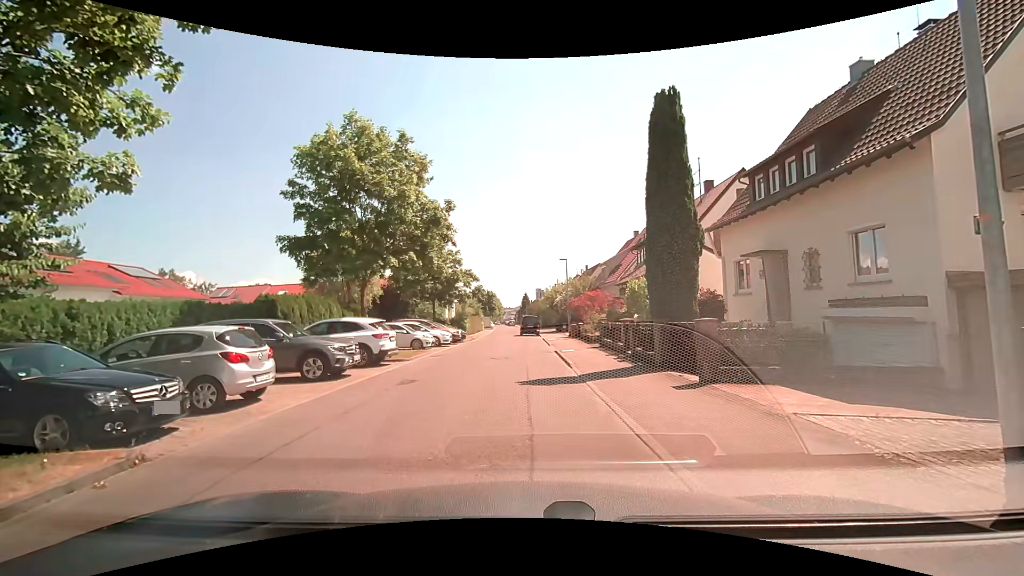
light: Day
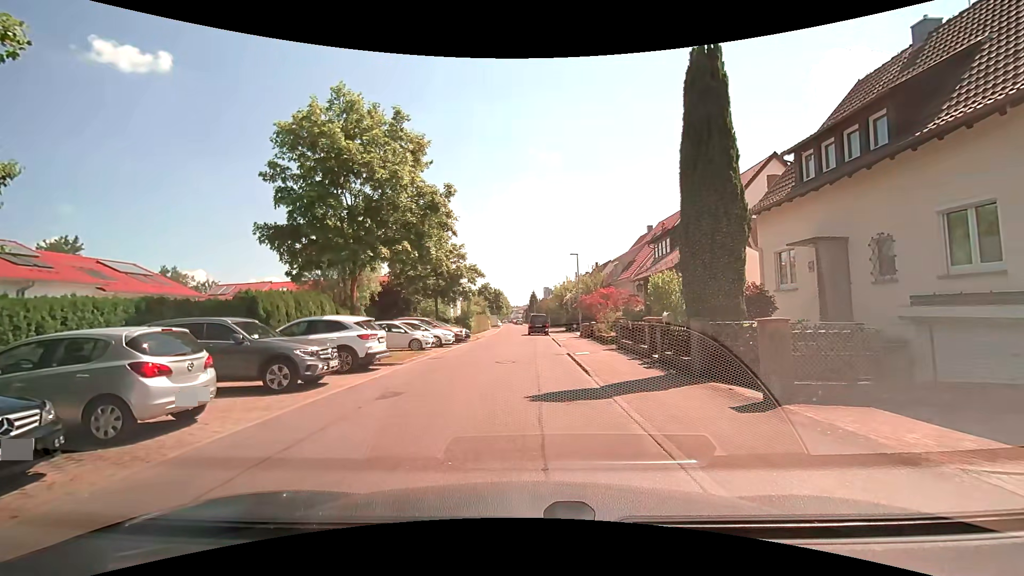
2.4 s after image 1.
(0.0, +2.3) m; 0°
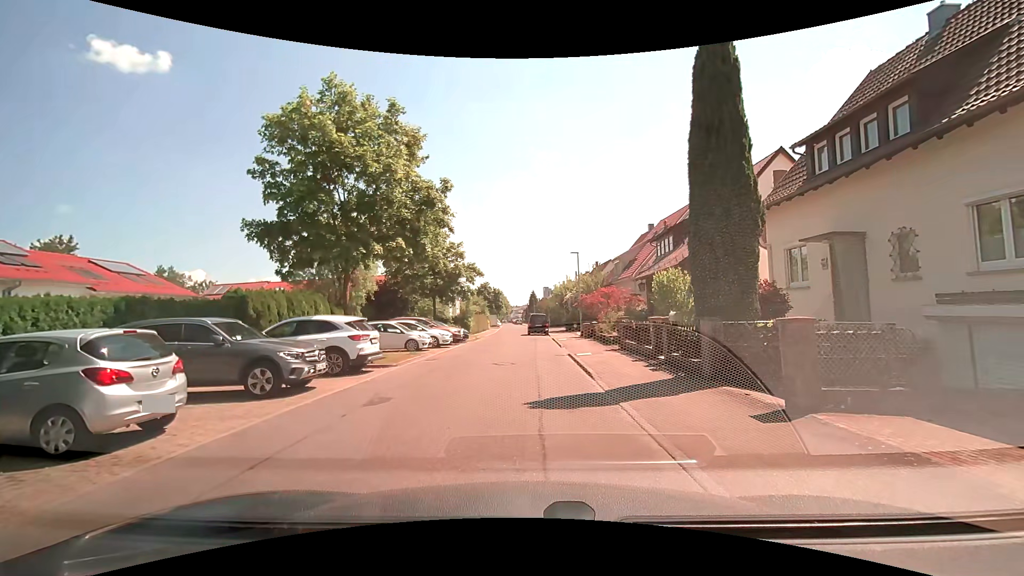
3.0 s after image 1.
(0.0, +0.7) m; 0°
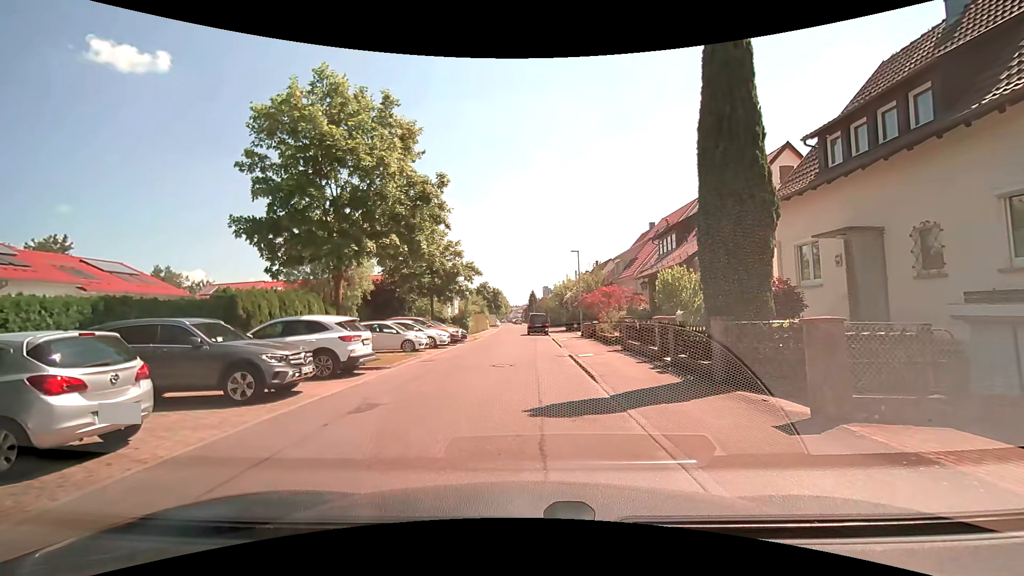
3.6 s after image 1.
(0.0, +0.6) m; 0°
